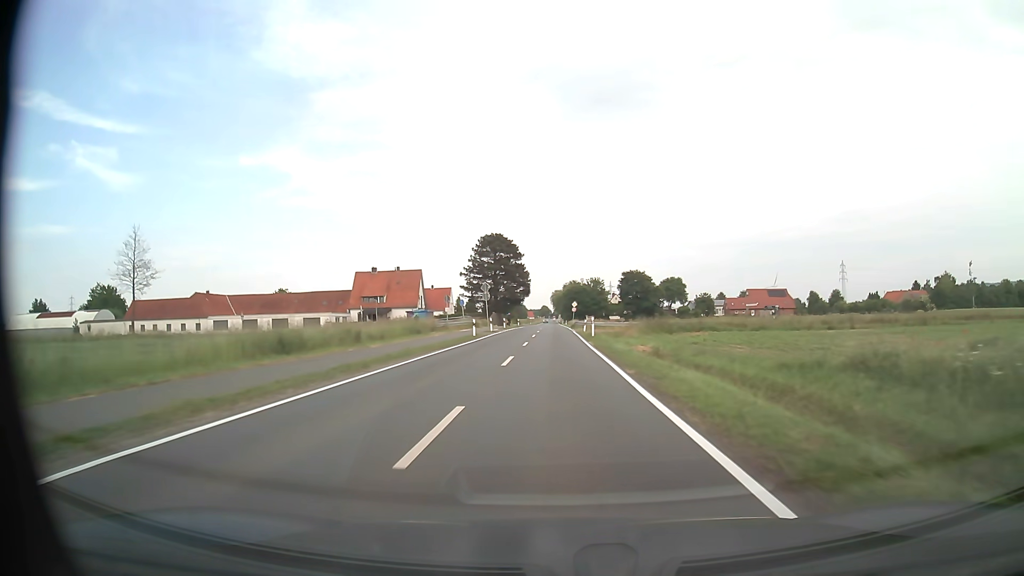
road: tertiary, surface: asphalt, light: Day
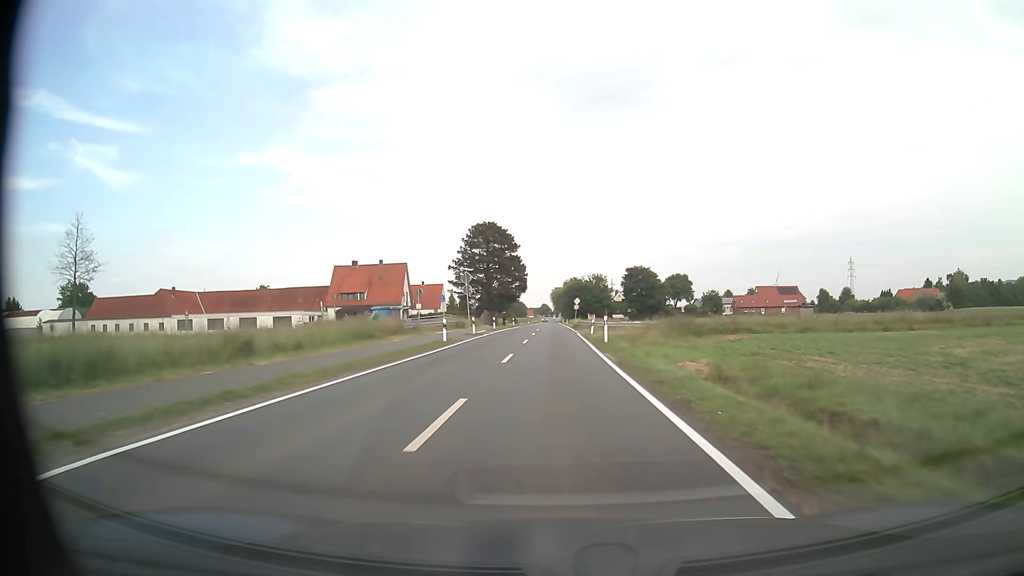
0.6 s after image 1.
(0.0, +11.4) m; 0°
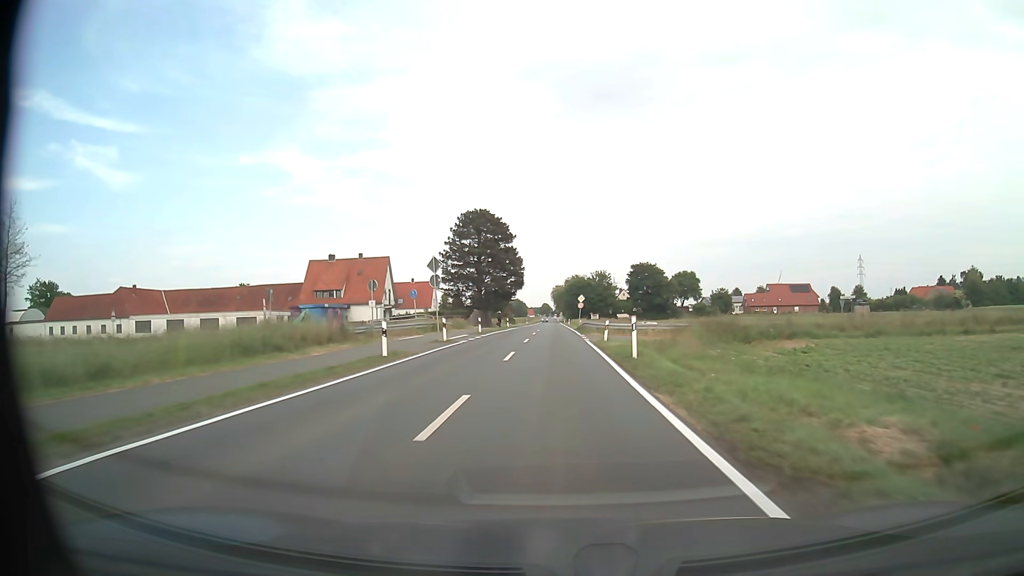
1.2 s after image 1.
(0.0, +11.4) m; 0°
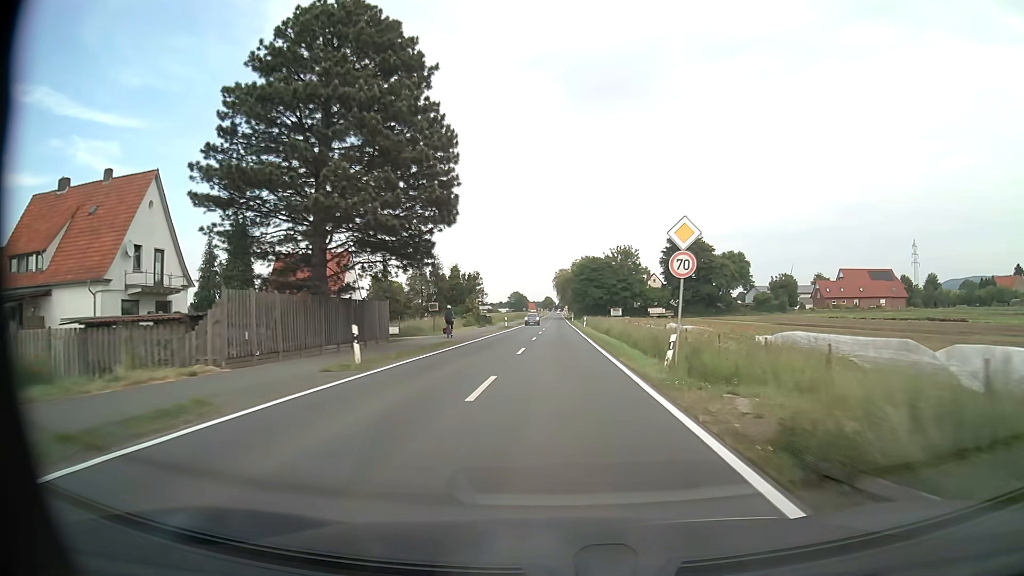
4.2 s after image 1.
(-0.2, +57.2) m; 0°
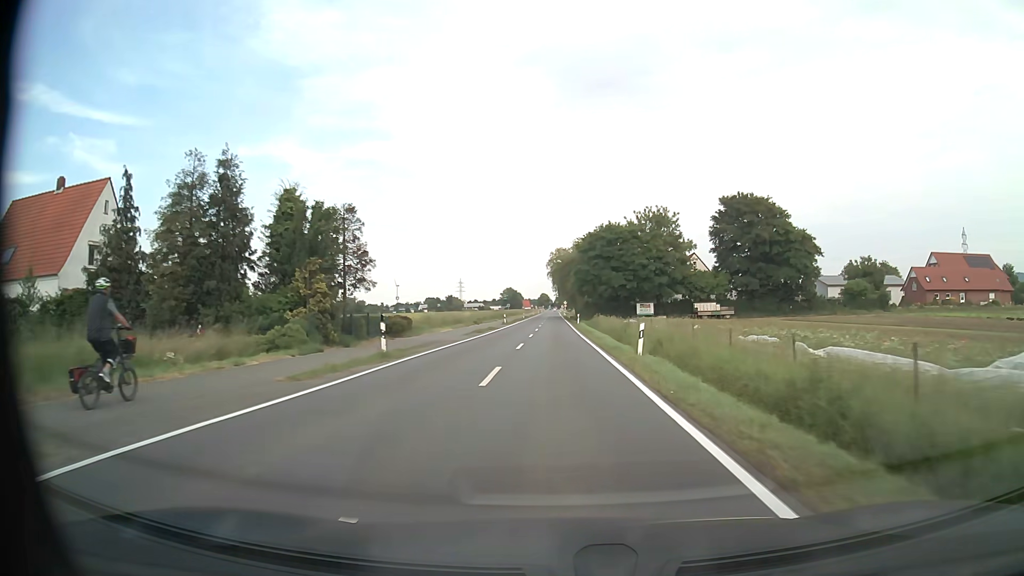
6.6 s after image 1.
(+0.1, +46.0) m; 0°
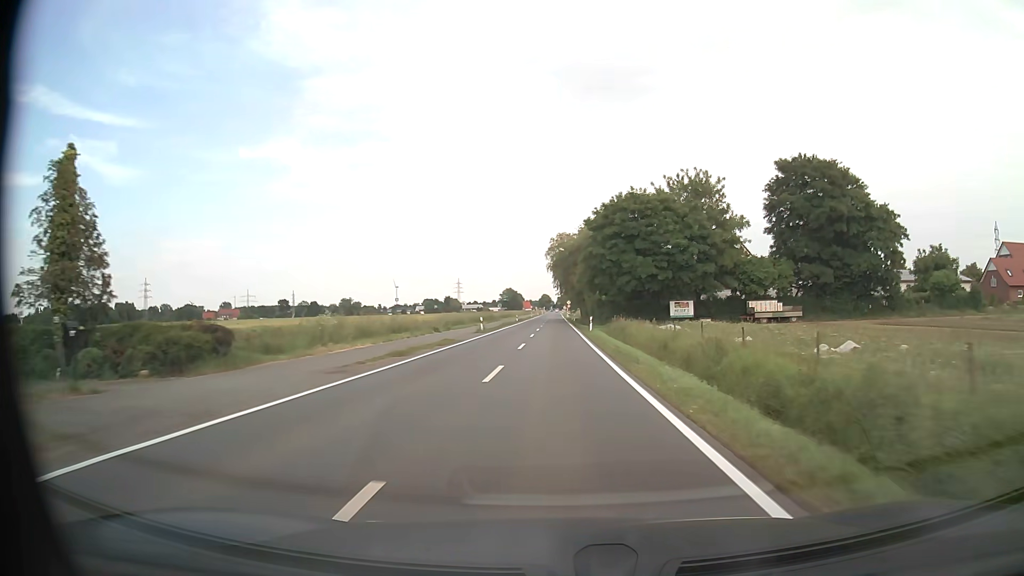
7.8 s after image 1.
(0.0, +23.0) m; 0°
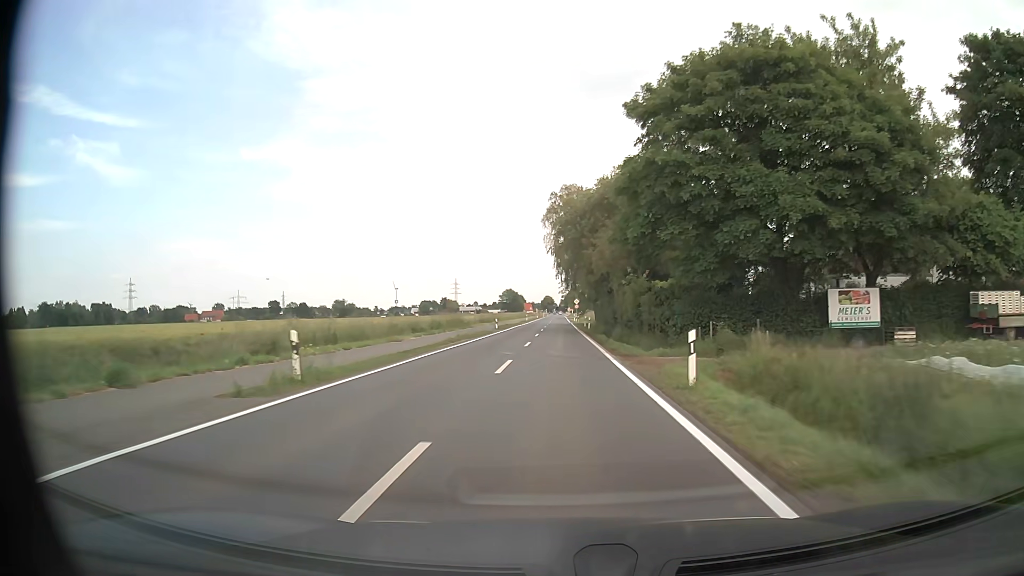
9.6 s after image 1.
(-0.1, +34.5) m; 0°
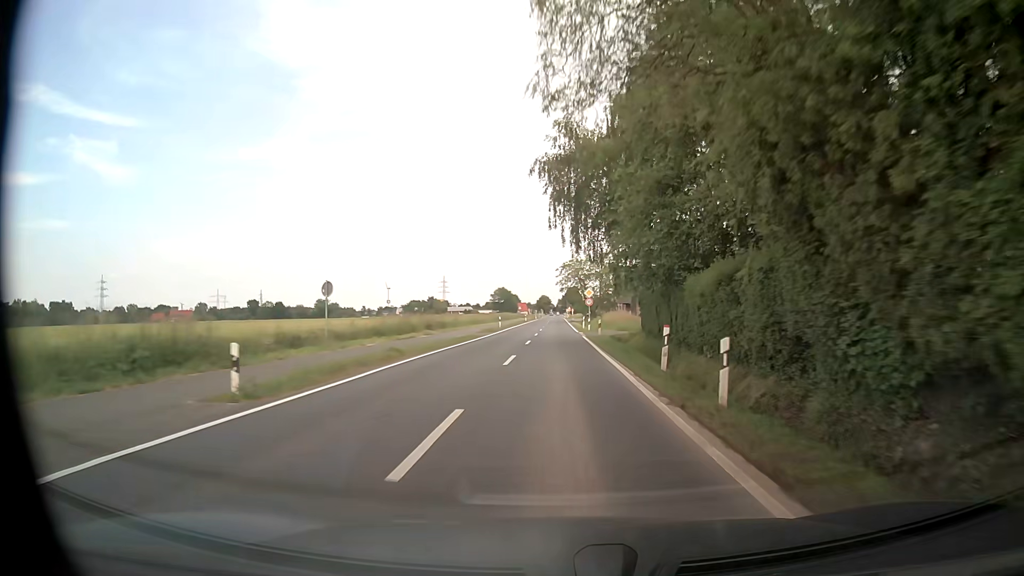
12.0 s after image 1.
(0.0, +45.8) m; -1°
(0, +10) (0, +20) (0, +30) (0, +40) (0, +50) (+1, +60) (+1, +70) (+1, +80) (+1, +90) (+1, +100) m
